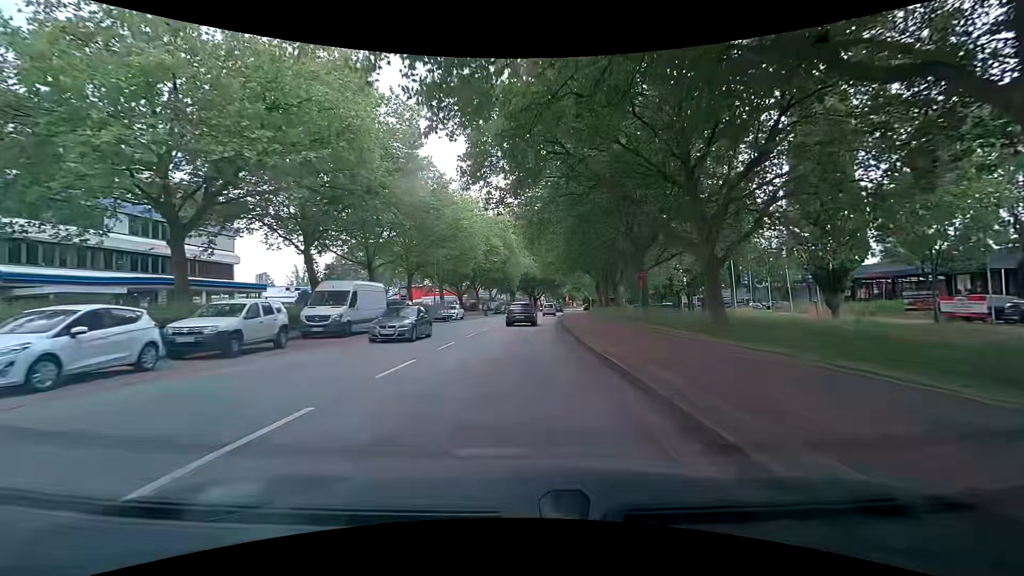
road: secondary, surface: asphalt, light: Day
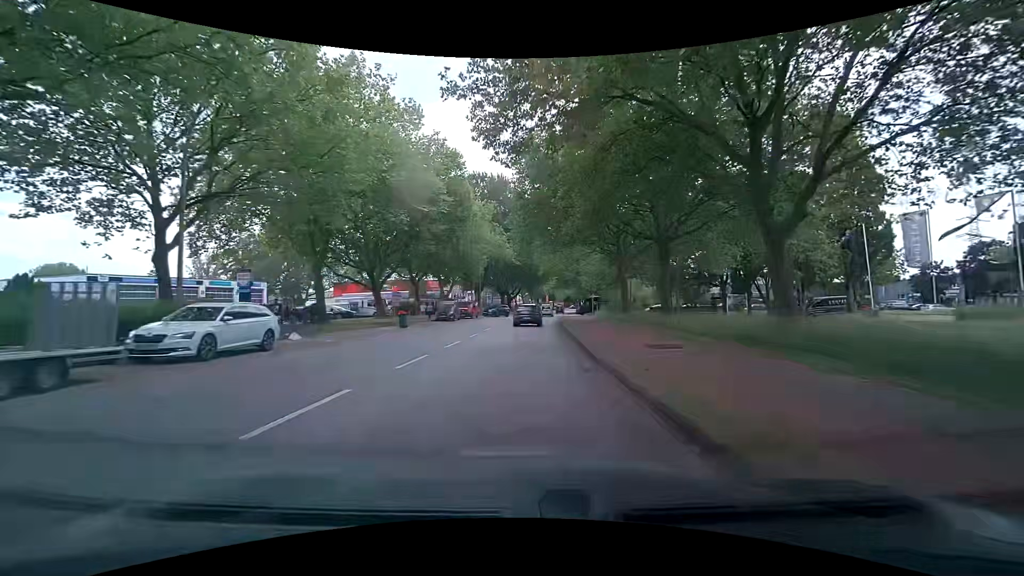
(+0.4, +34.5) m; +2°
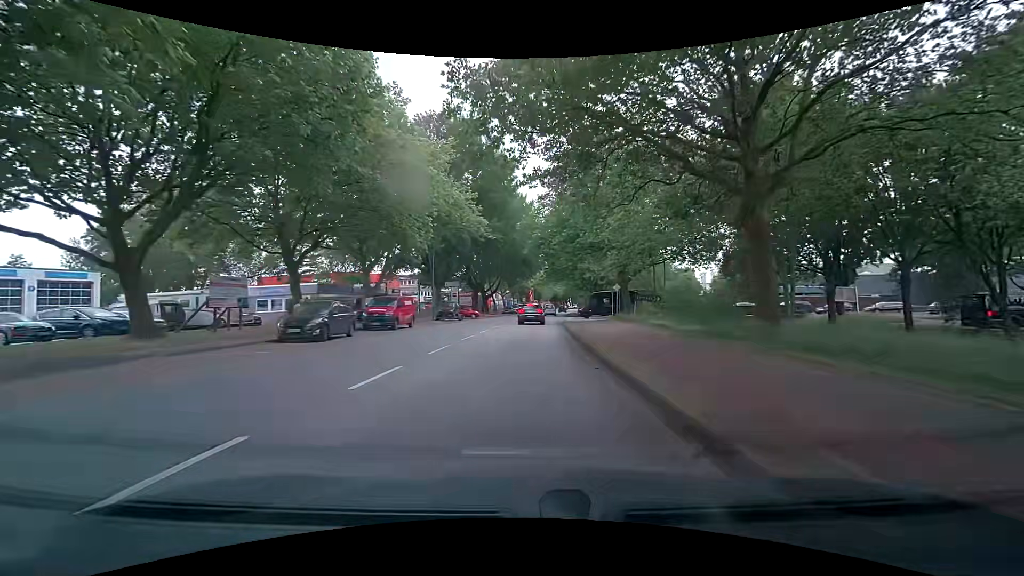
(+0.3, +26.9) m; +2°
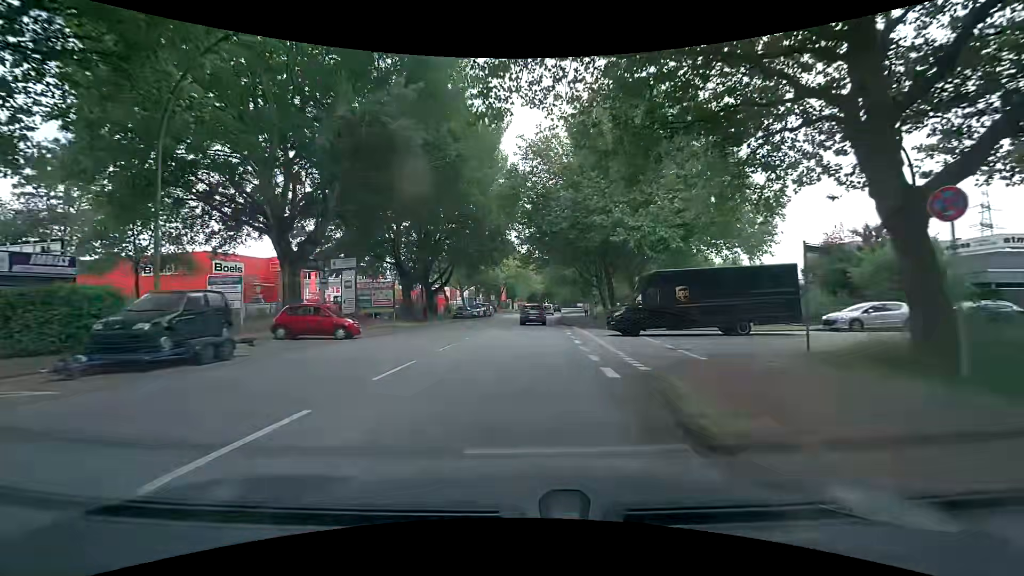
(+0.8, +34.6) m; +3°
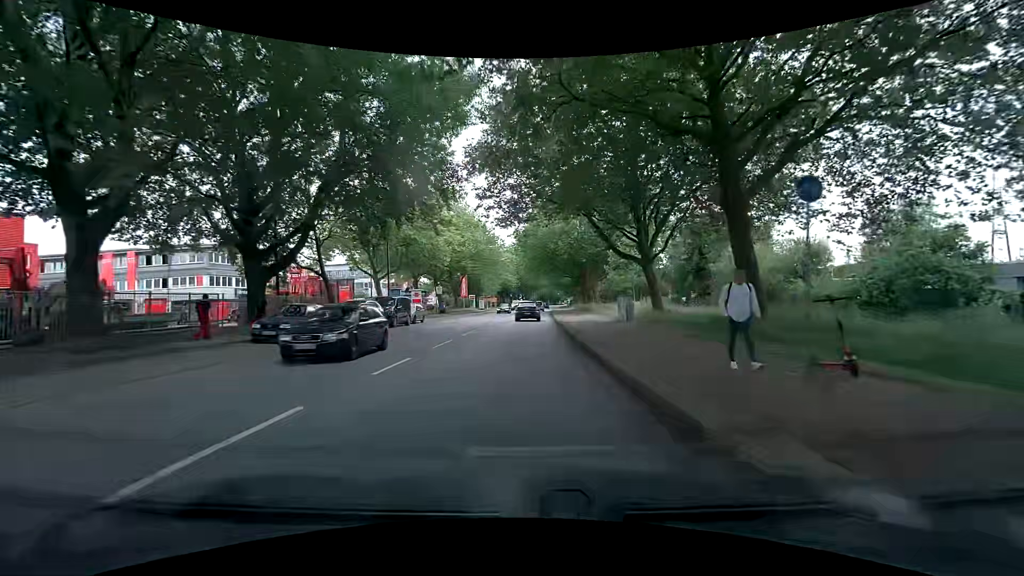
(+0.9, +36.0) m; +2°
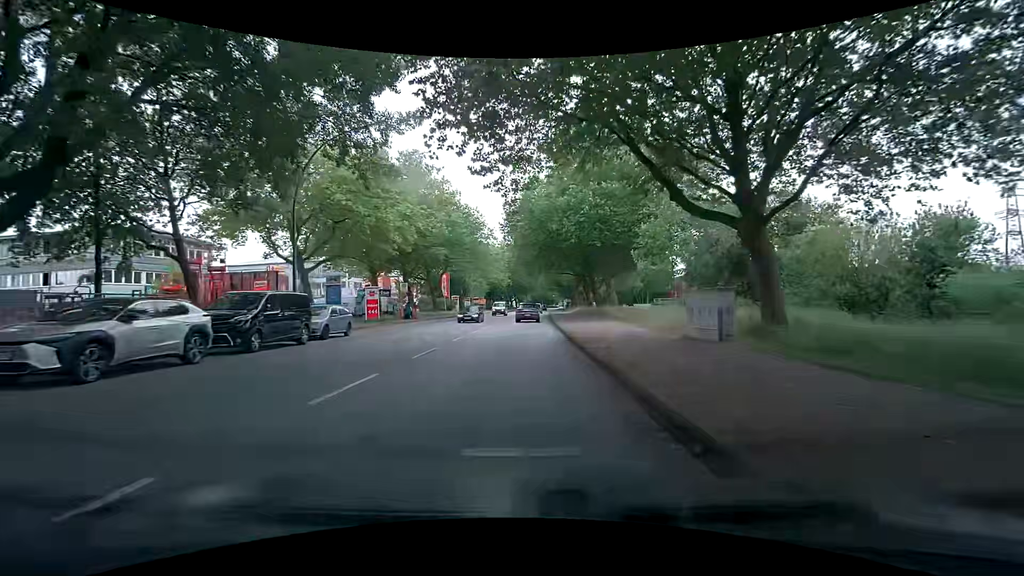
(+0.3, +14.6) m; +3°
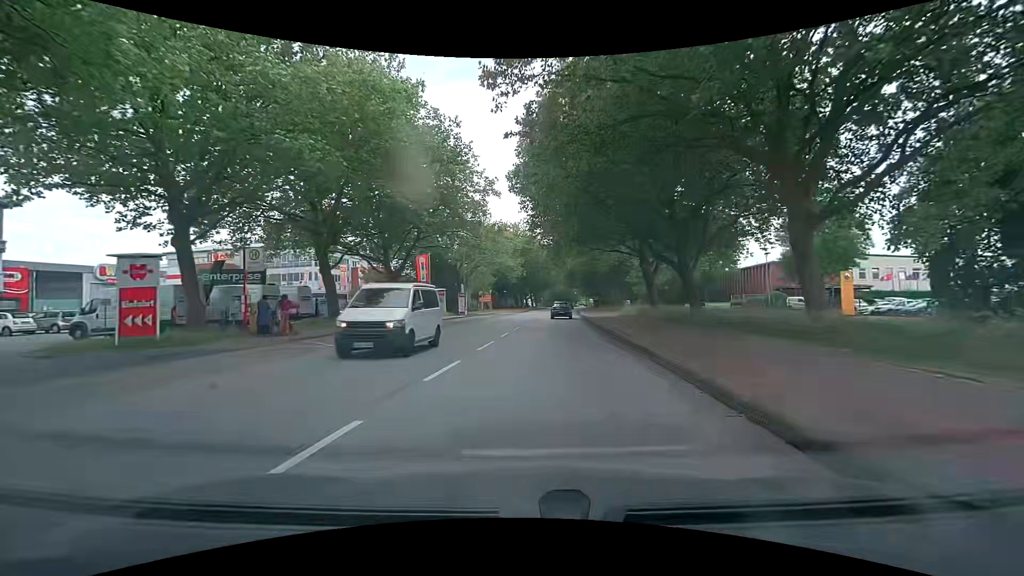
(-0.9, +28.2) m; -3°
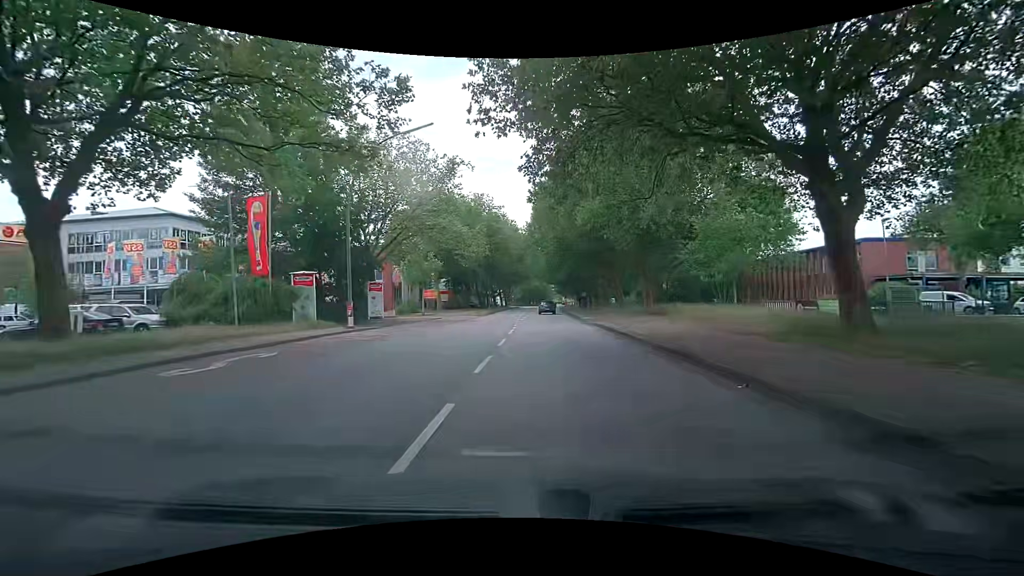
(+0.3, +28.9) m; +2°
